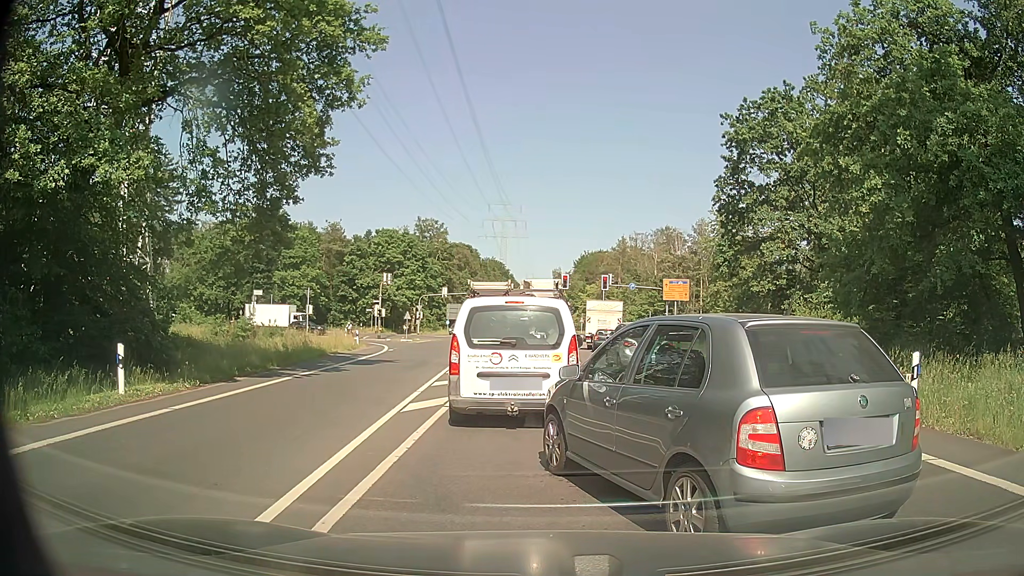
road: secondary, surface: asphalt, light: Day
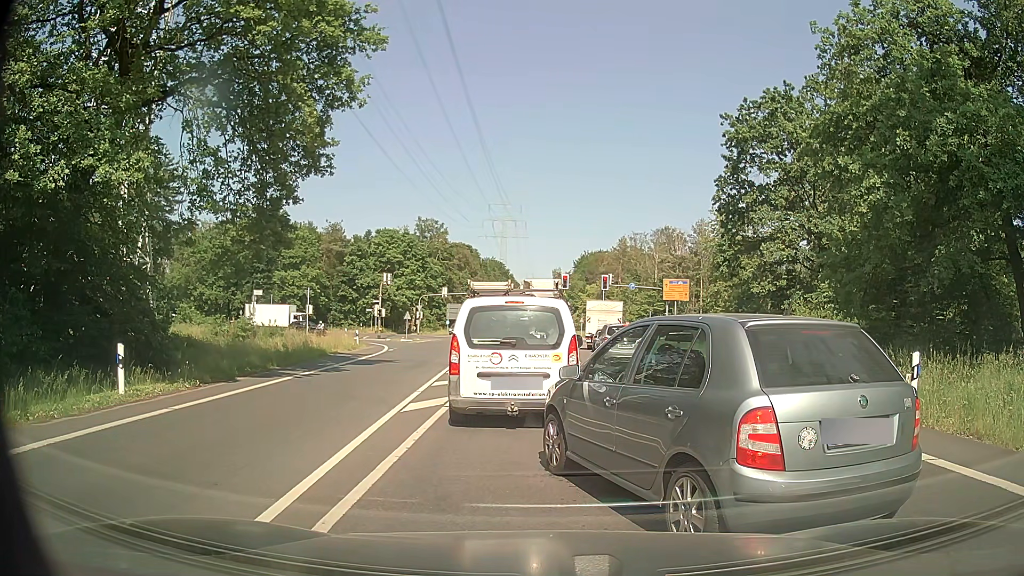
(0.0, 0.0) m; 0°
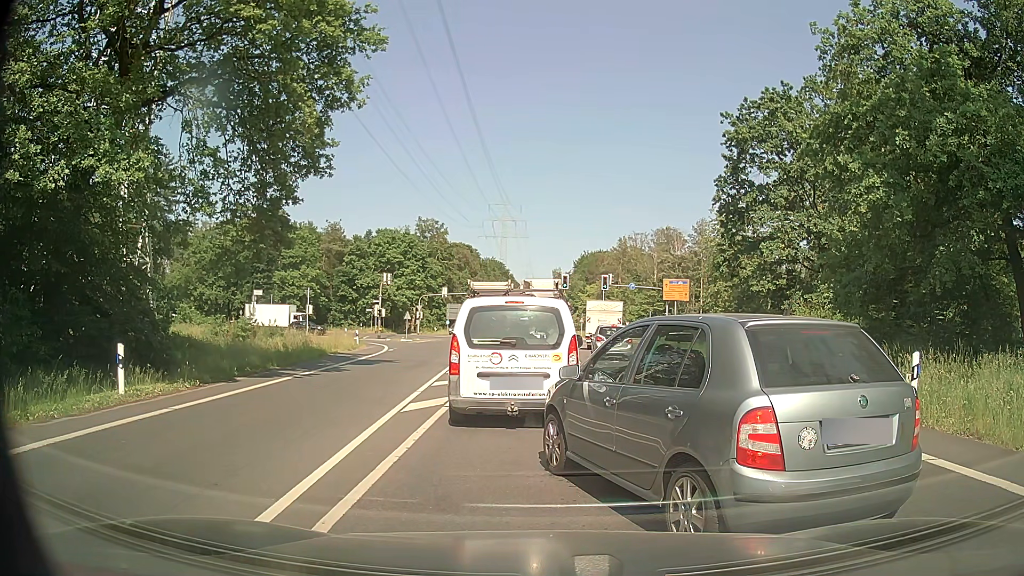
(0.0, 0.0) m; 0°
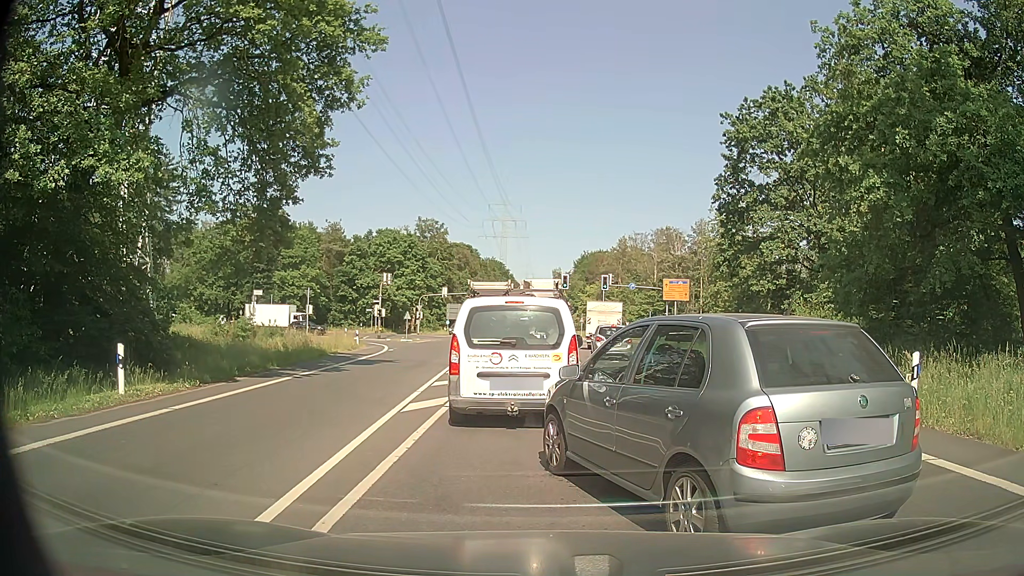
(0.0, 0.0) m; 0°
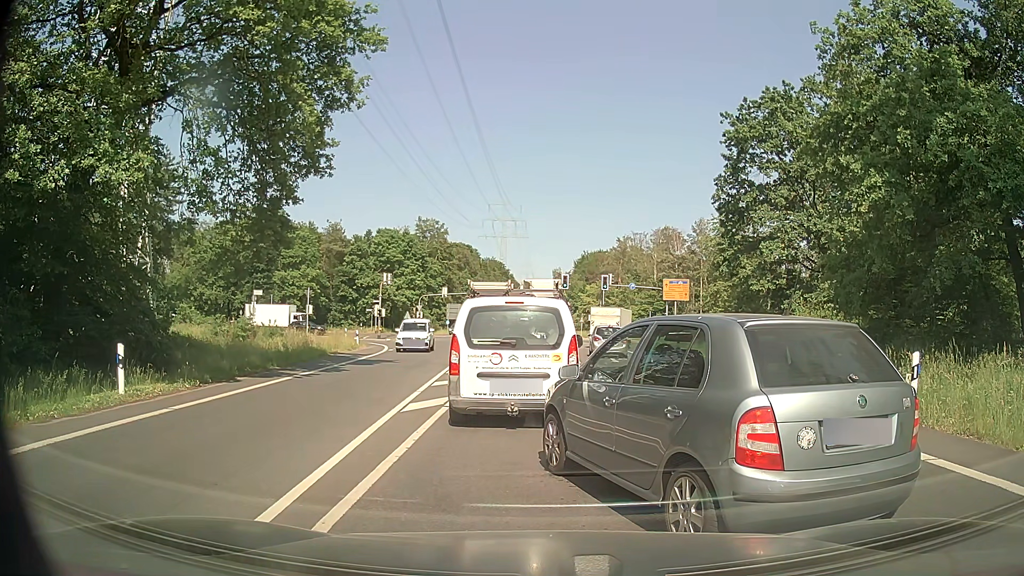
(0.0, 0.0) m; 0°
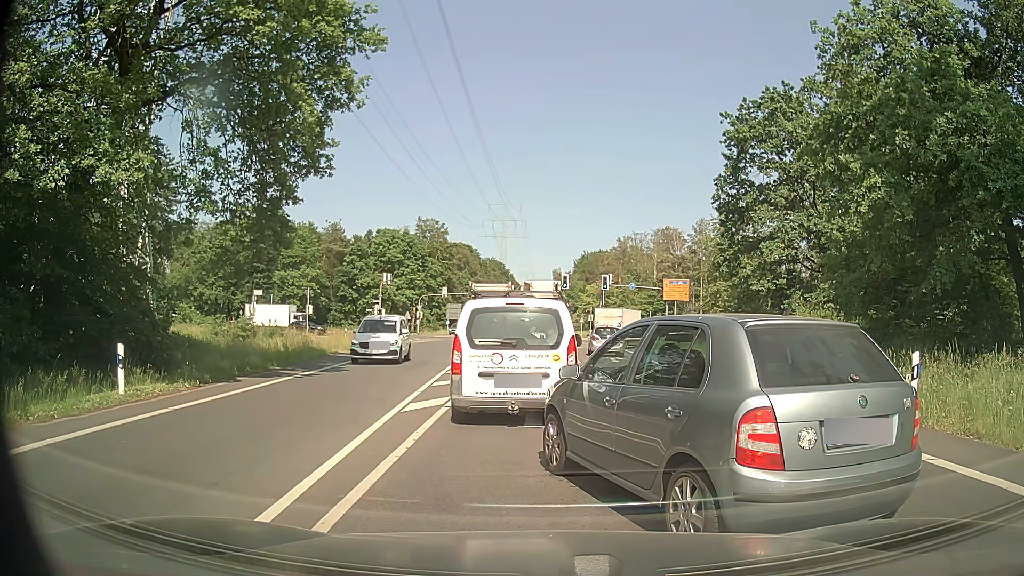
(0.0, 0.0) m; 0°
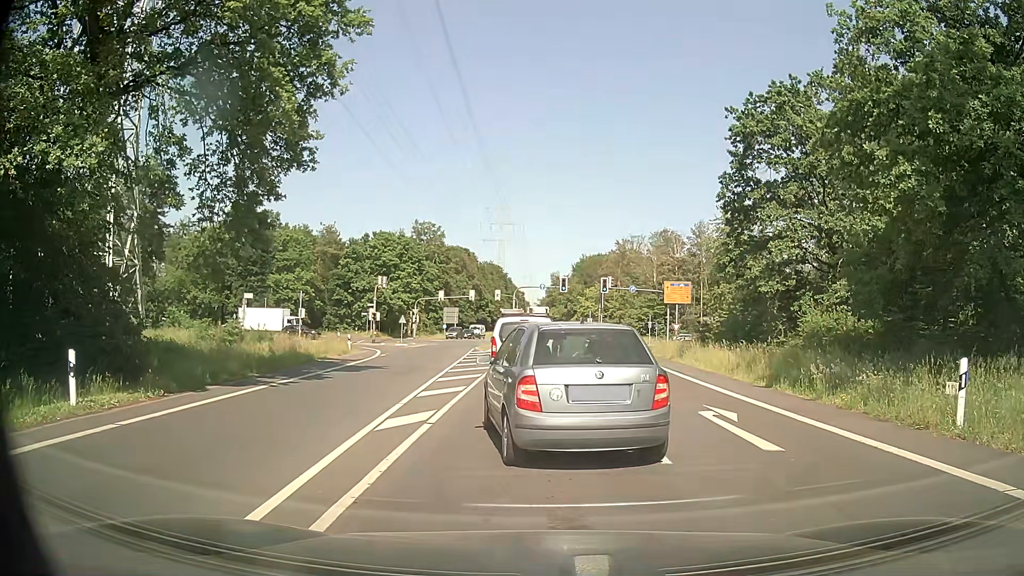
(0.0, +1.6) m; -2°
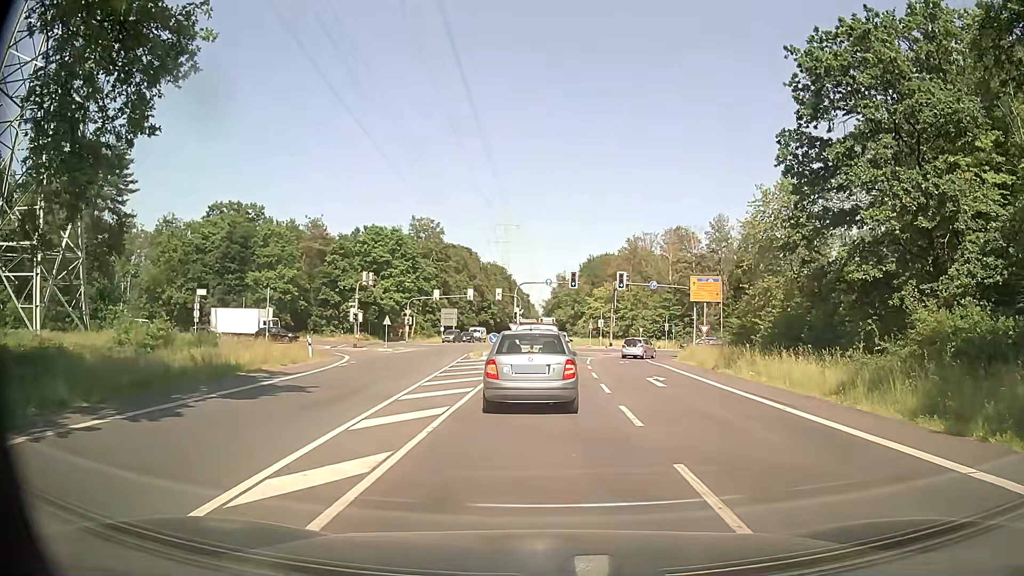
(0.0, +9.3) m; 0°
(0, +10) (0, +20) (0, +30) (+1, +40) (+1, +50) (+1, +60) (+1, +70) (+1, +80) (+1, +90) (+1, +100) m
